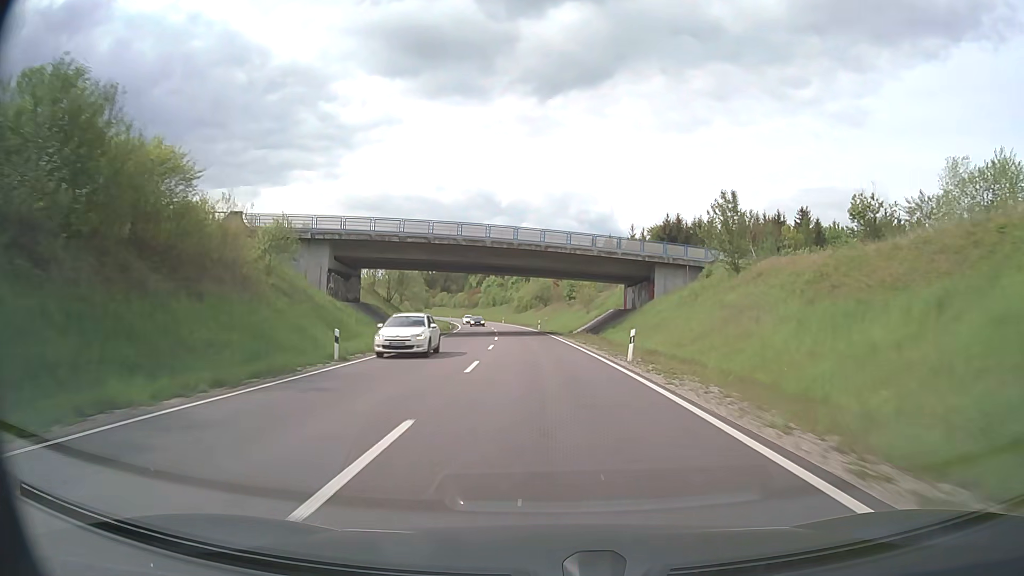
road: primary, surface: asphalt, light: Day
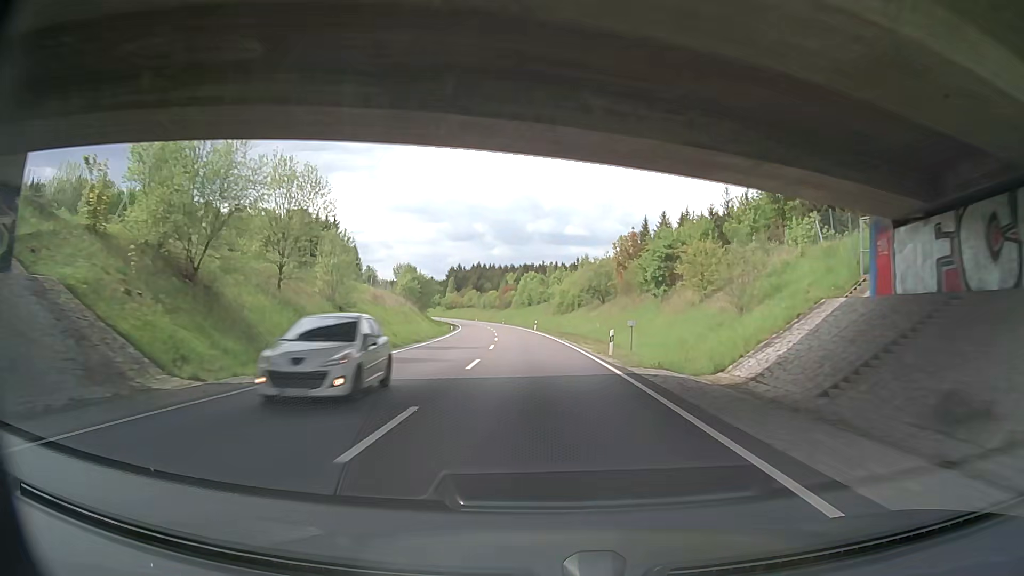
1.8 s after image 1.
(-1.4, +46.7) m; -3°
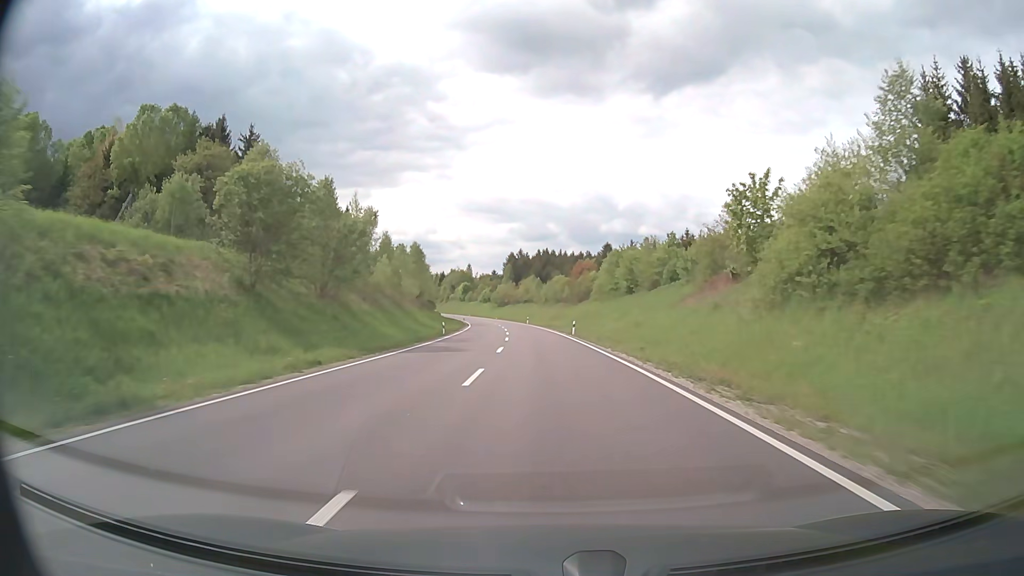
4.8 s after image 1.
(-5.0, +77.6) m; -7°
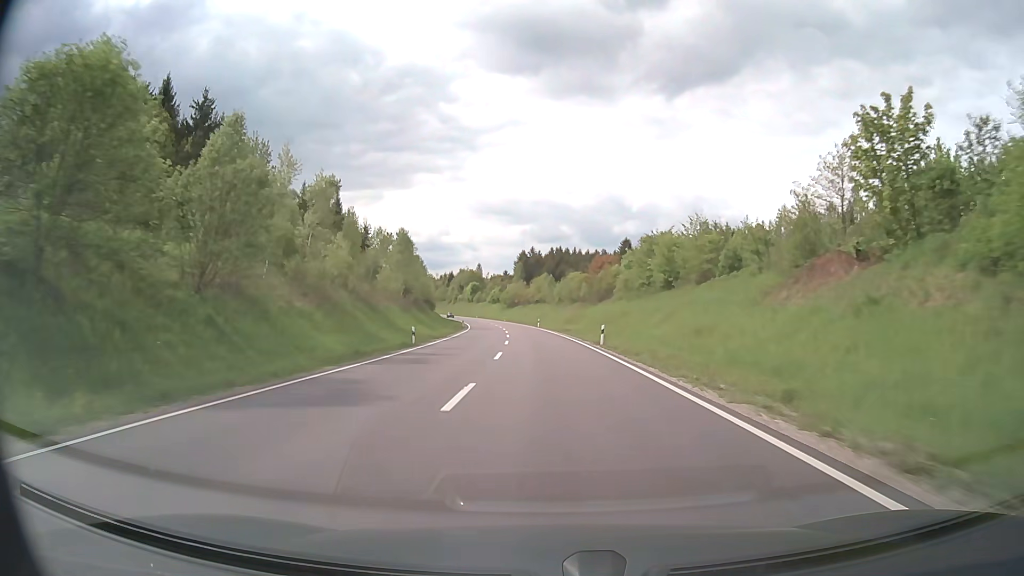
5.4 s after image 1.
(-0.1, +15.5) m; -1°
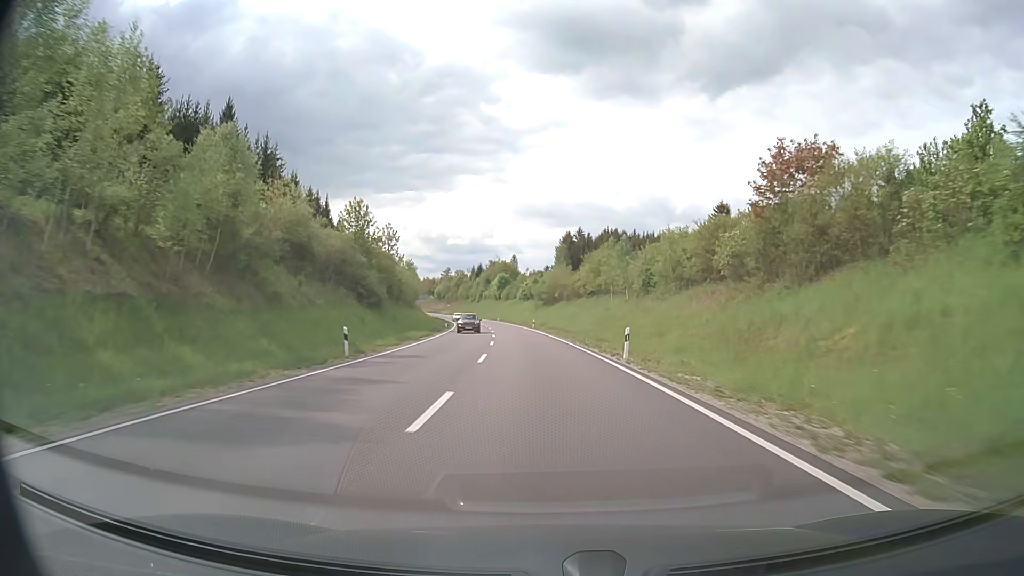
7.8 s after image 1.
(-2.3, +62.1) m; -4°
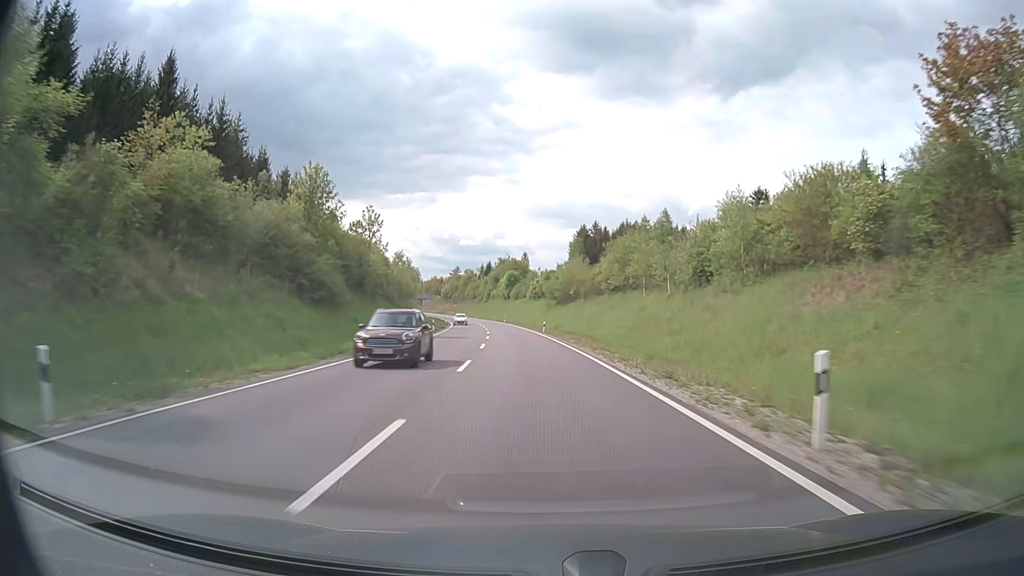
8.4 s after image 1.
(-0.1, +15.5) m; -1°
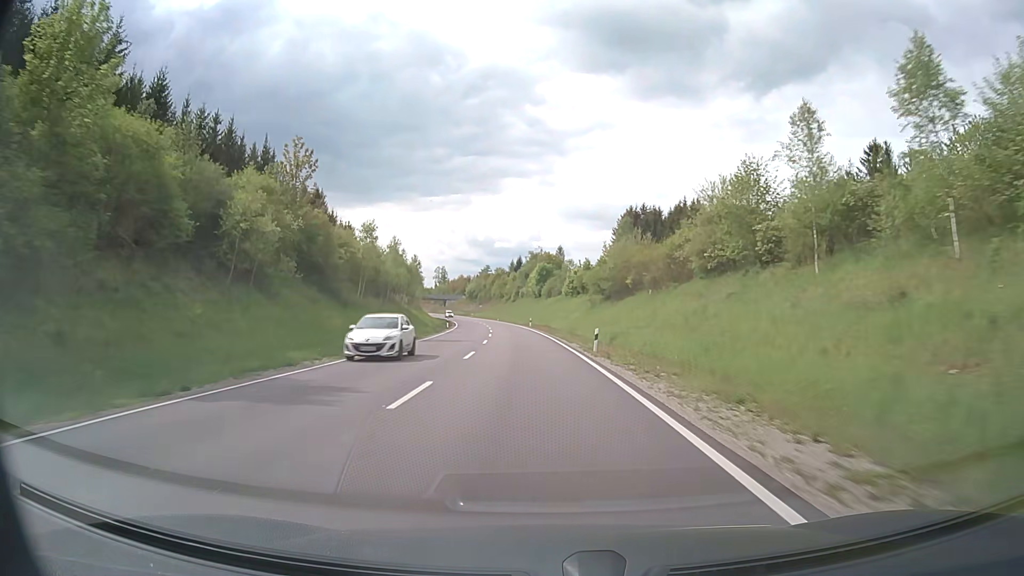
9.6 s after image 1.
(-0.7, +31.0) m; -3°
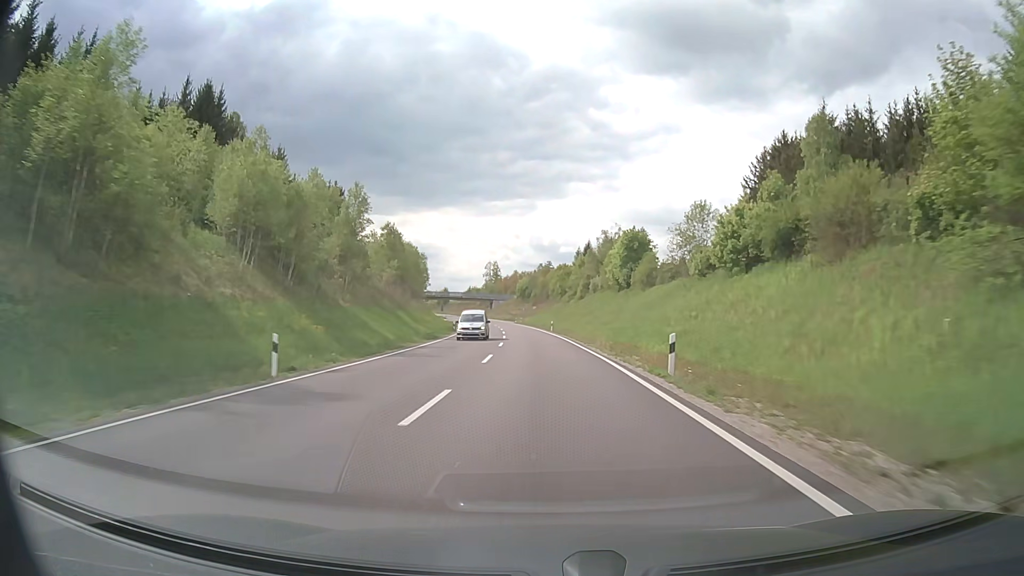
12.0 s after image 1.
(-3.5, +61.8) m; -6°
(0, +10) (0, +20) (-1, +30) (-1, +40) (-1, +50) (-2, +60) (-3, +70) (-4, +80) (-5, +90) (-6, +100) m
